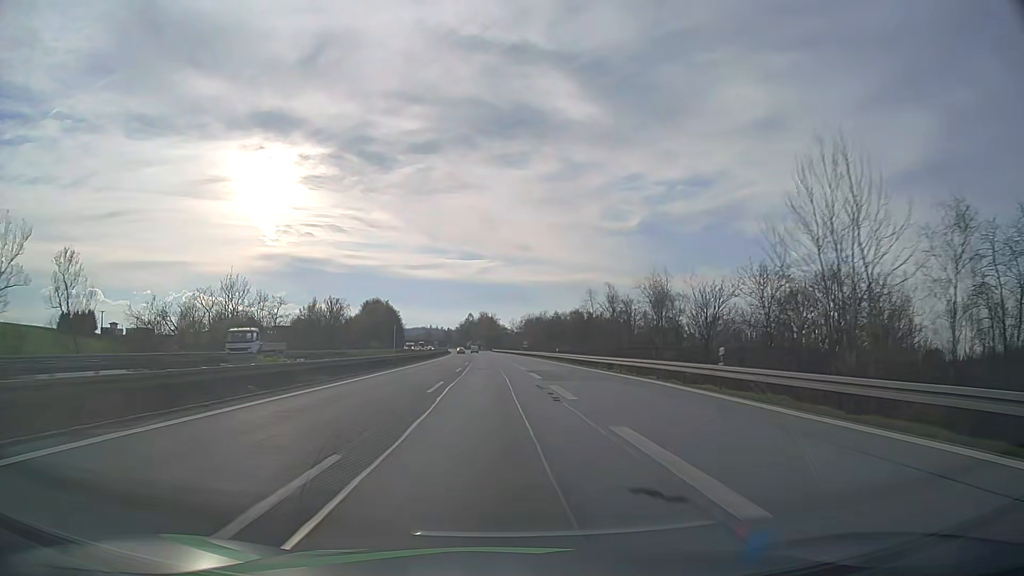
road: motorway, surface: asphalt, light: Day
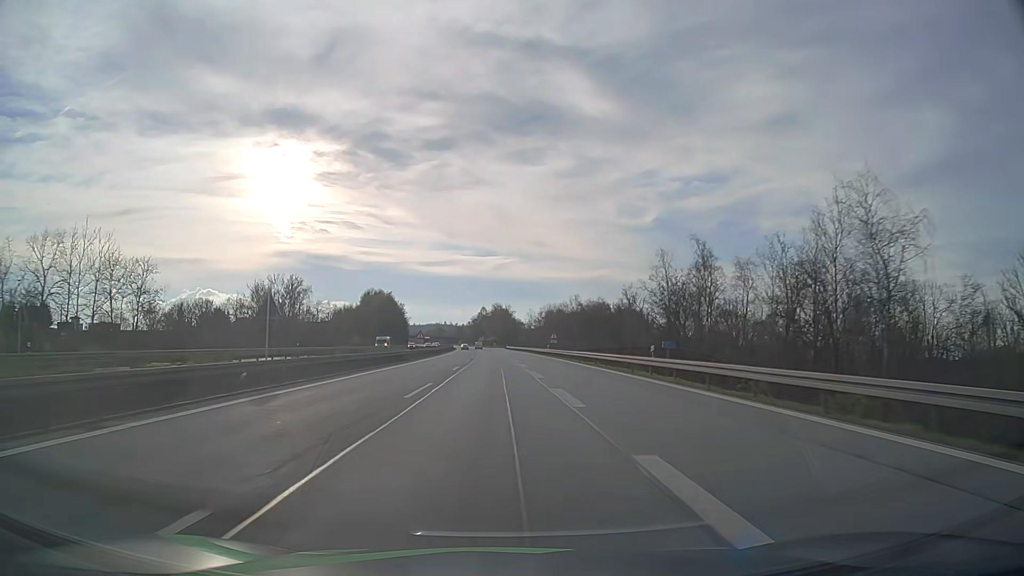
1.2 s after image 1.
(-0.4, +39.6) m; -1°
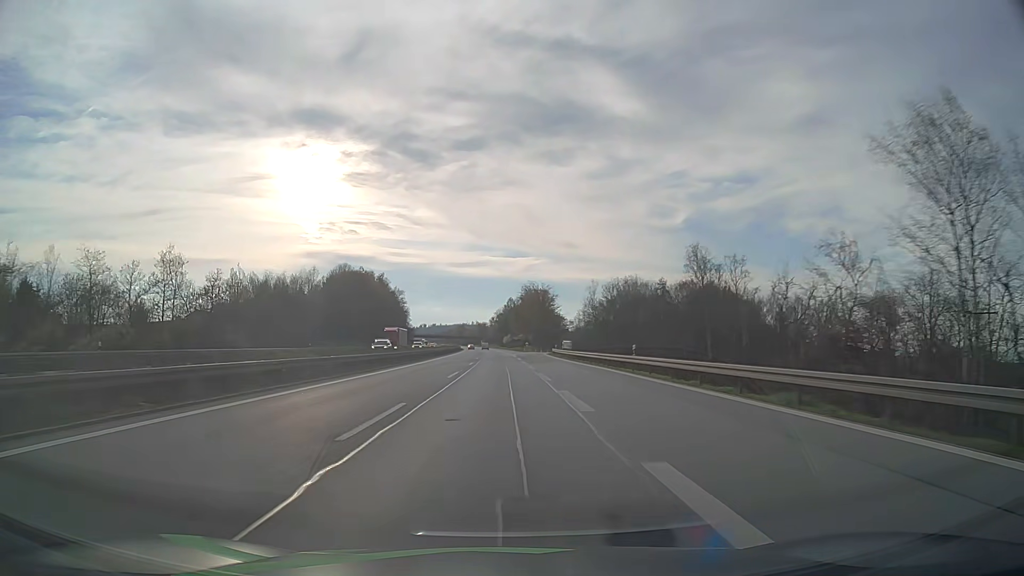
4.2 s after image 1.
(-2.3, +98.4) m; -2°
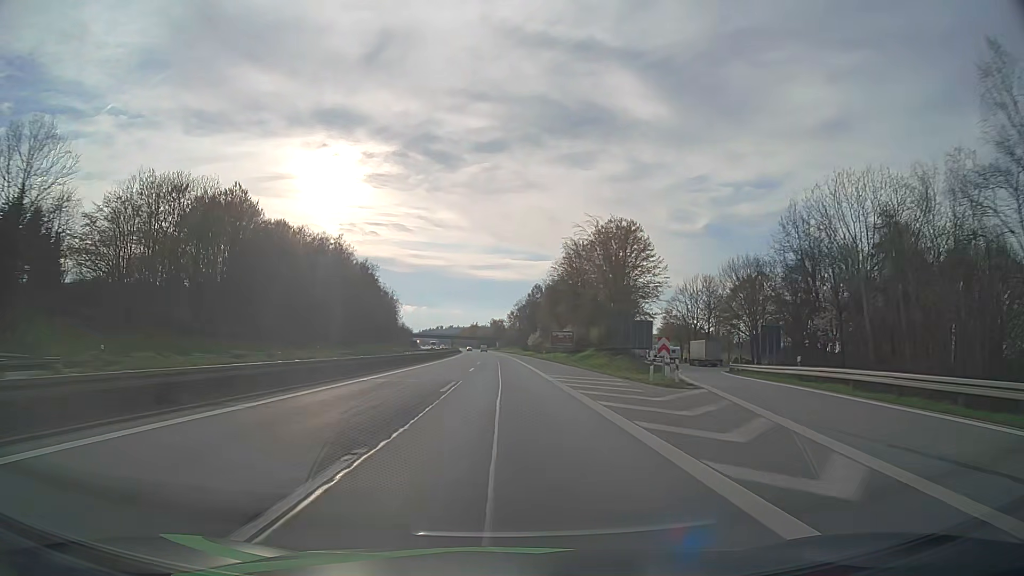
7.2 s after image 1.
(-1.7, +98.2) m; -2°
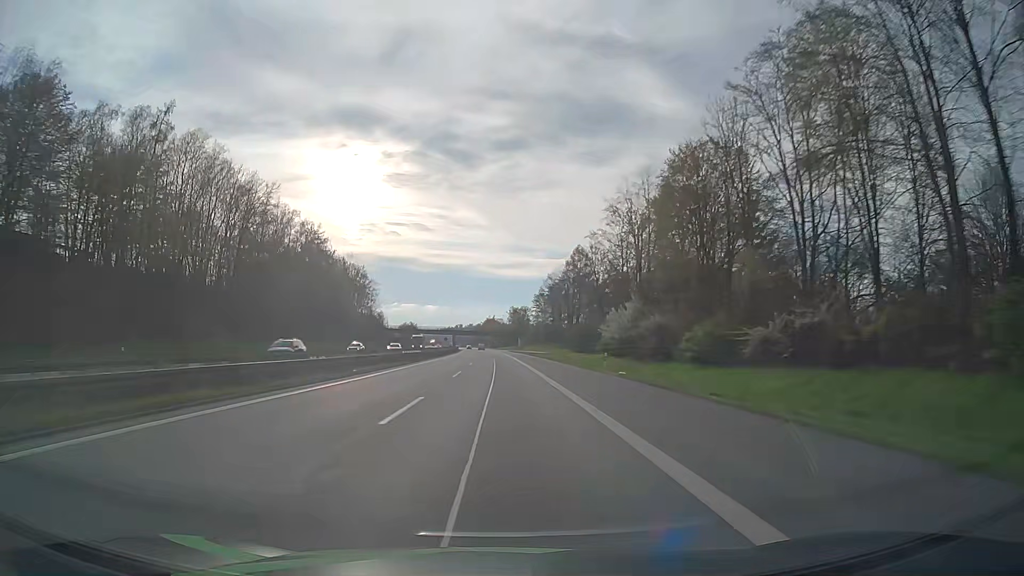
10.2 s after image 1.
(-1.1, +99.2) m; -2°
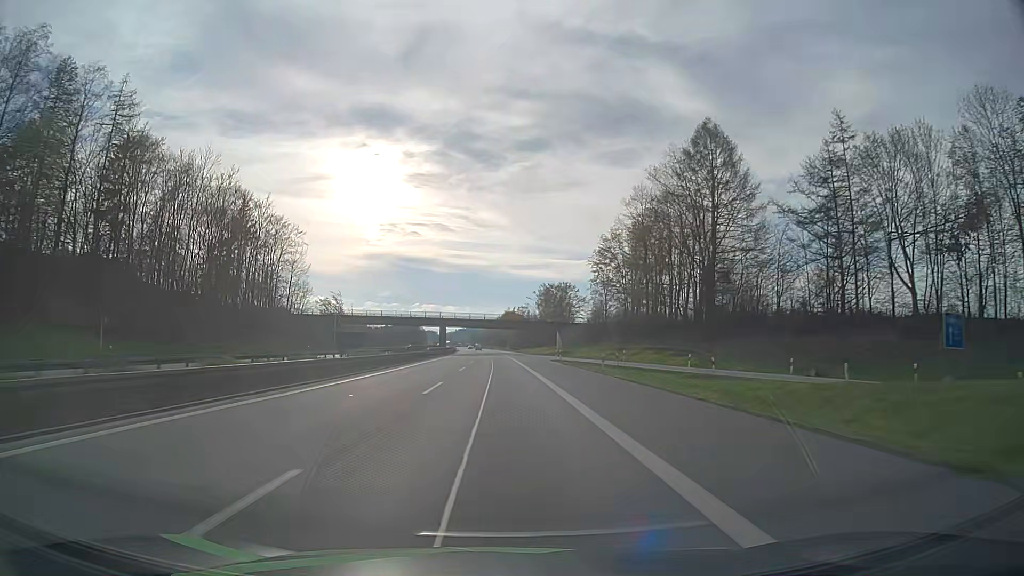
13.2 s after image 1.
(-1.5, +100.5) m; -2°
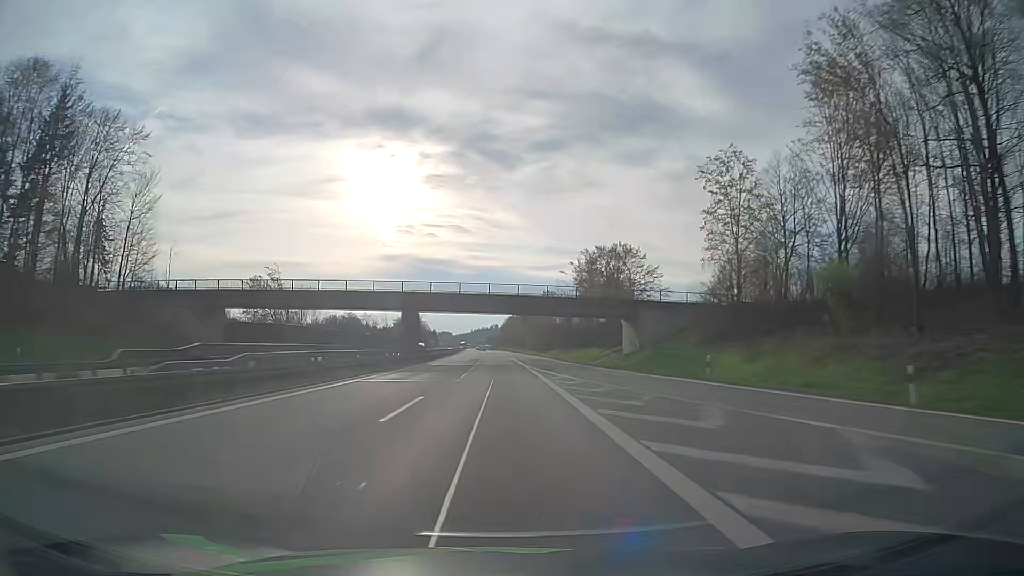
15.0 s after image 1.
(-0.6, +60.9) m; -1°
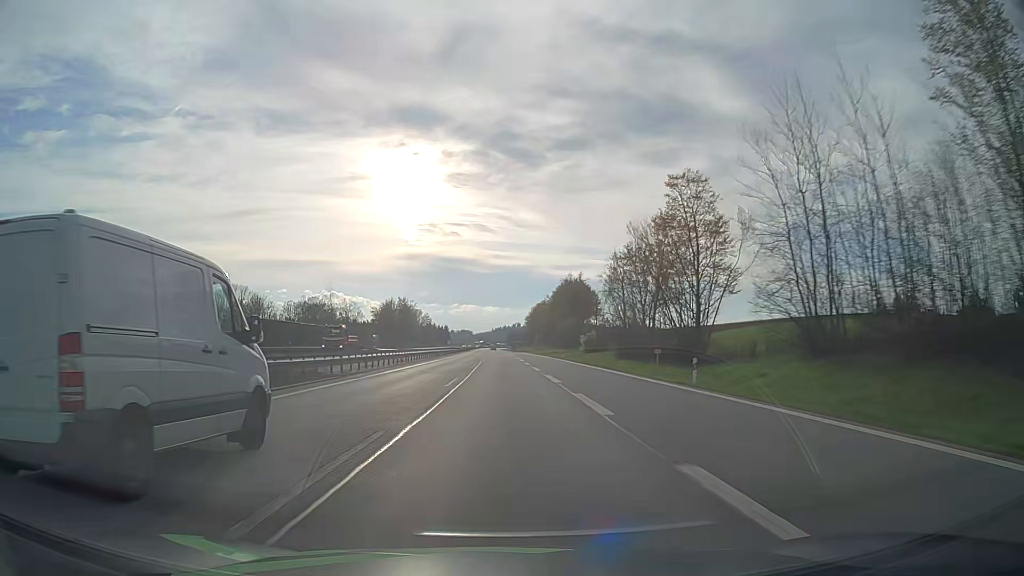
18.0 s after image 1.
(-2.0, +102.4) m; -2°
(0, +10) (0, +20) (0, +30) (0, +40) (0, +50) (0, +60) (-1, +70) (-1, +80) (-1, +90) (-1, +100) m
